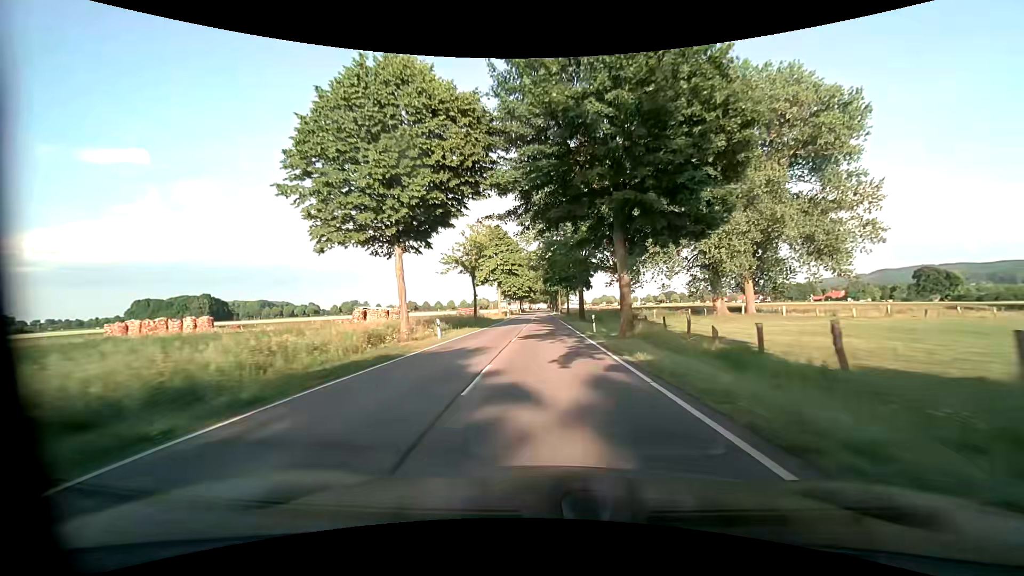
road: tertiary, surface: asphalt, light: Day
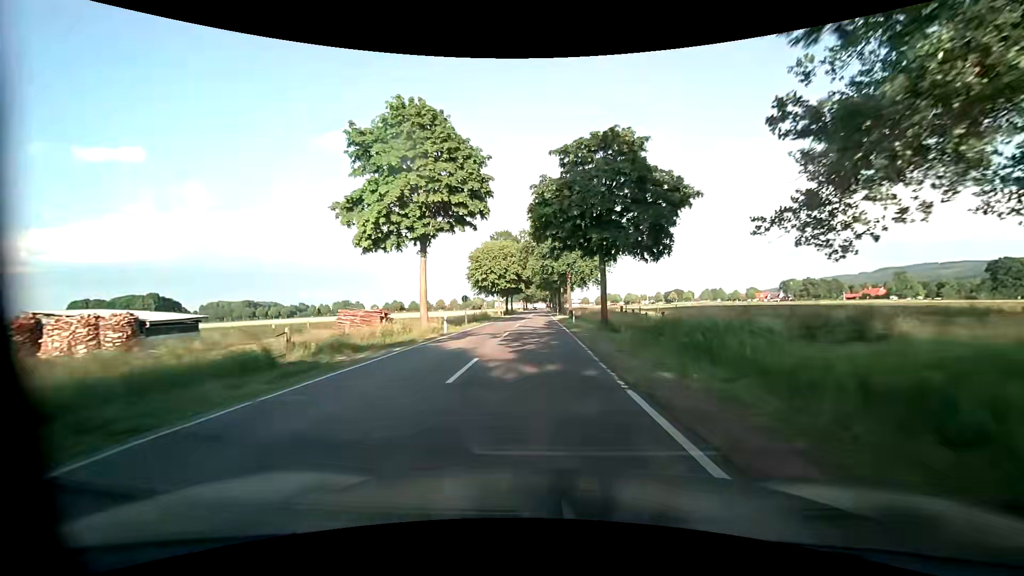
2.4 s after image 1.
(-0.1, +47.2) m; 0°
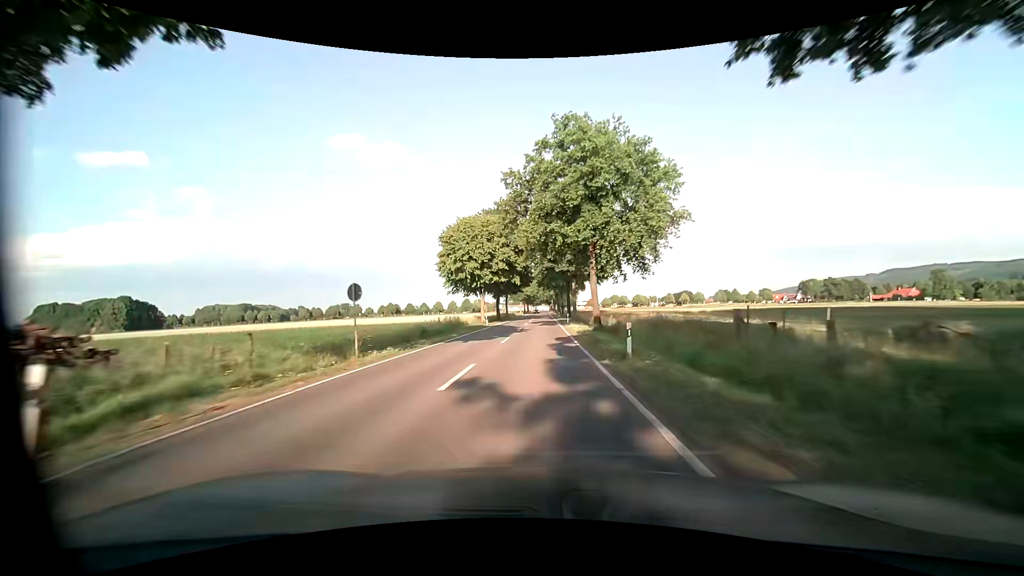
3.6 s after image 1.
(0.0, +24.5) m; -1°
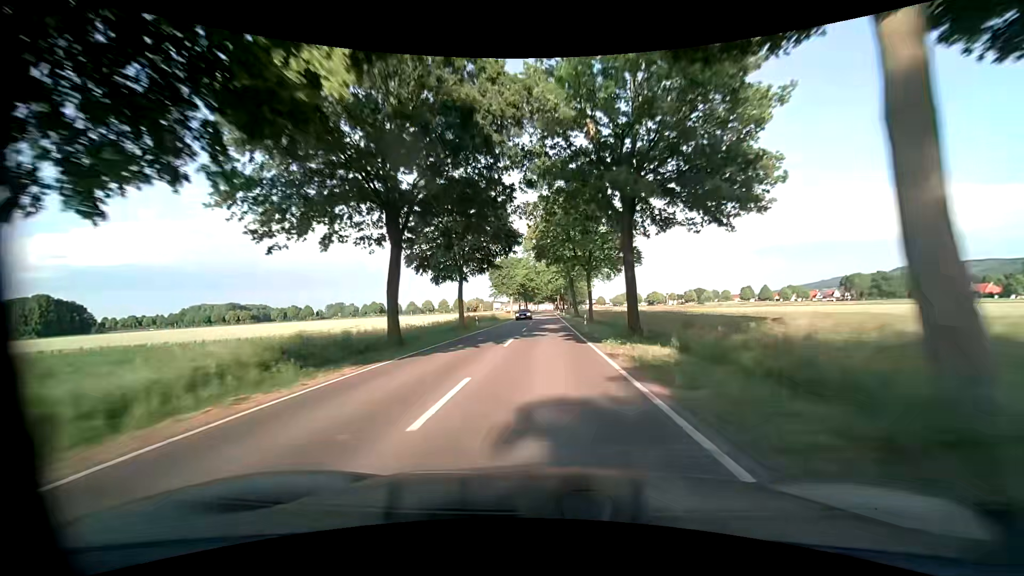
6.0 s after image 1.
(+0.1, +51.1) m; 0°
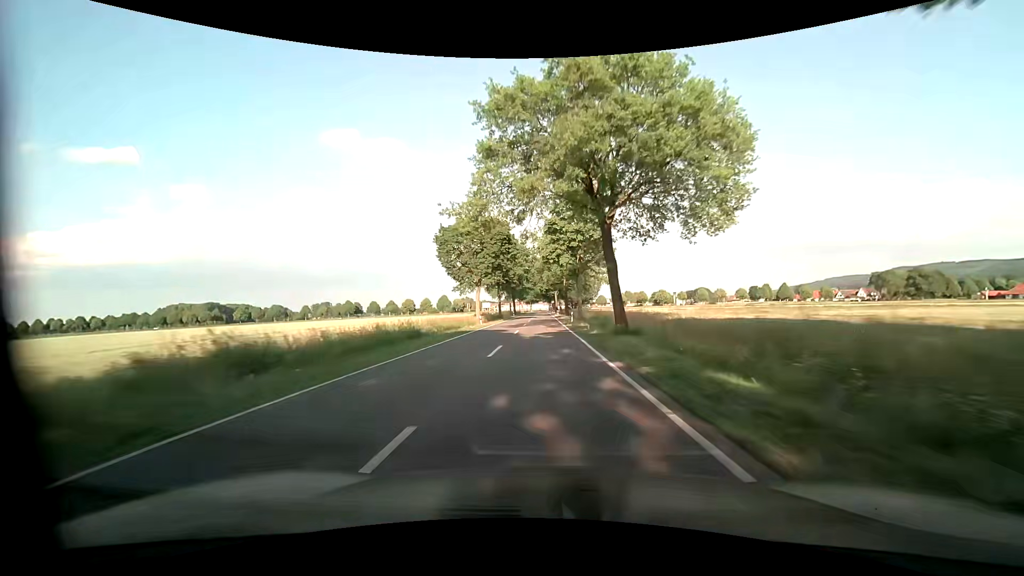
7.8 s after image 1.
(+0.3, +39.9) m; 0°
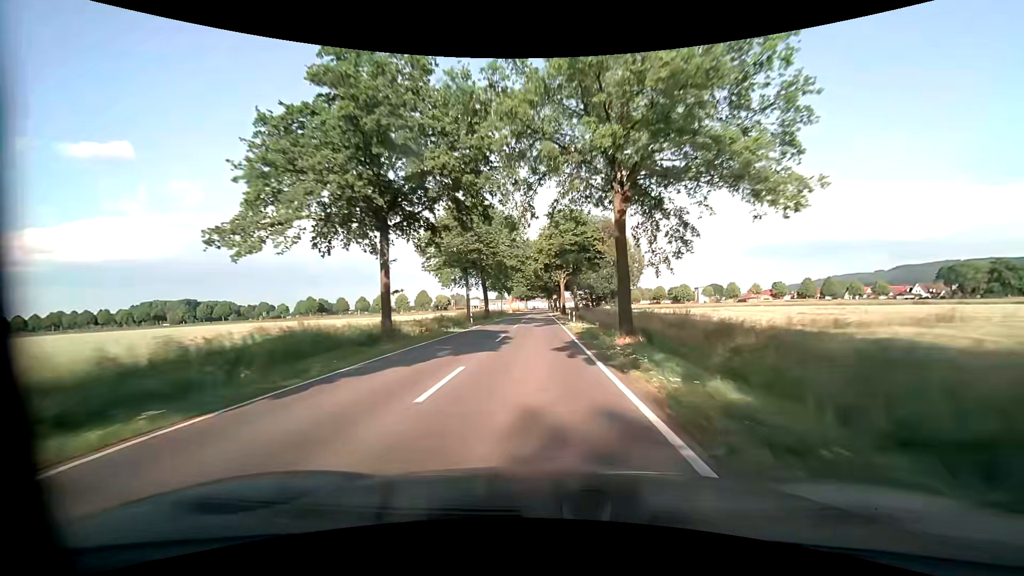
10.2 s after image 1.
(+0.4, +54.8) m; +1°
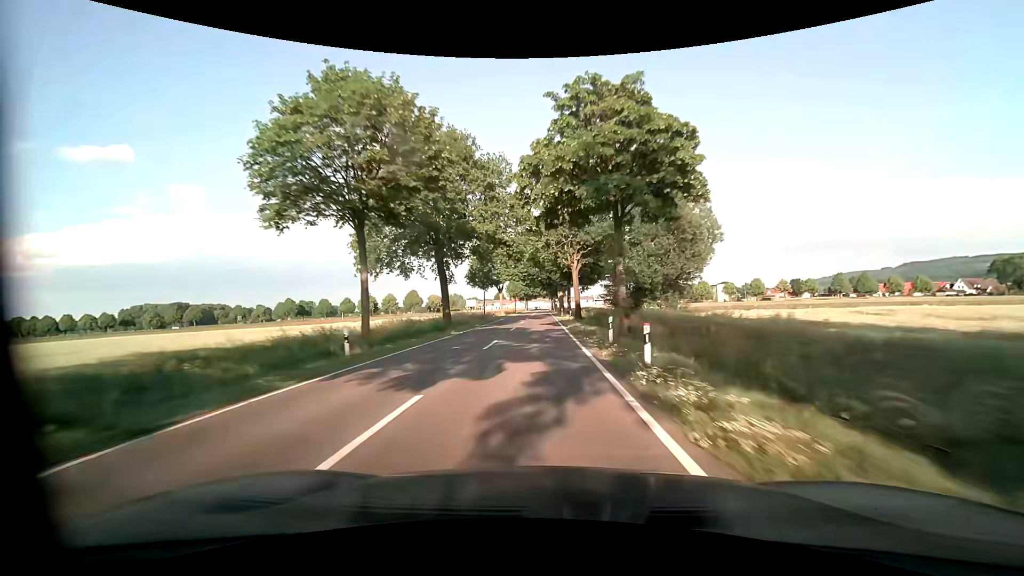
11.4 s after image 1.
(-0.1, +27.5) m; 0°
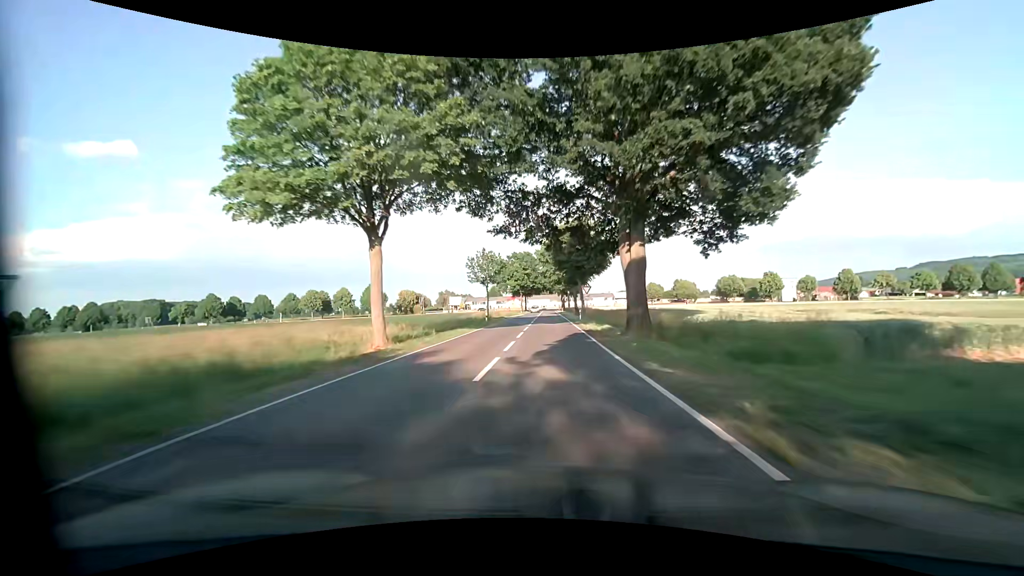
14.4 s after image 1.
(-1.2, +66.7) m; -1°
(0, +10) (0, +20) (0, +30) (+1, +40) (+1, +50) (+1, +60) (+1, +70) (+1, +80) (+1, +90) (+1, +100) m
